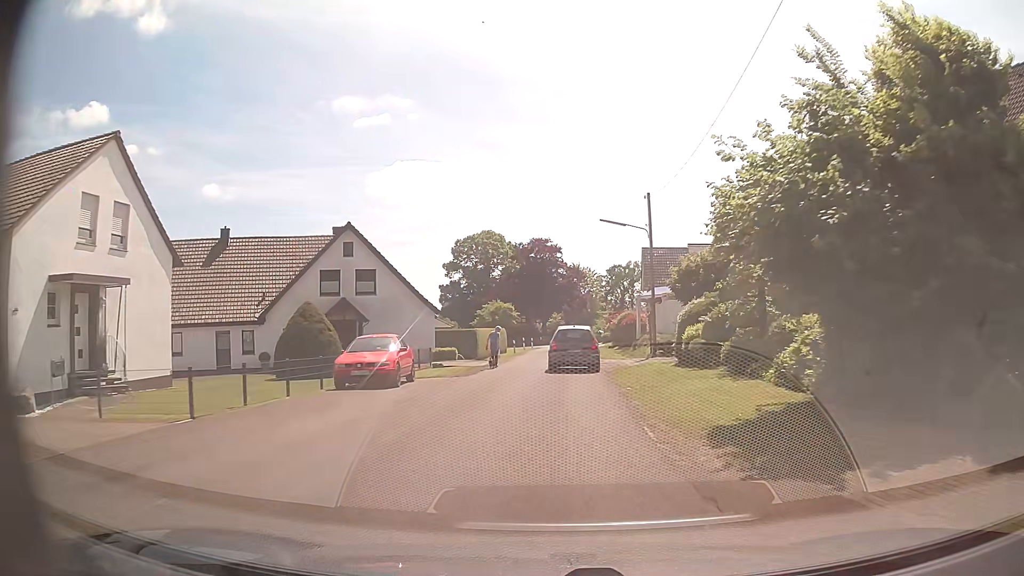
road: residential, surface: asphalt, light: Day
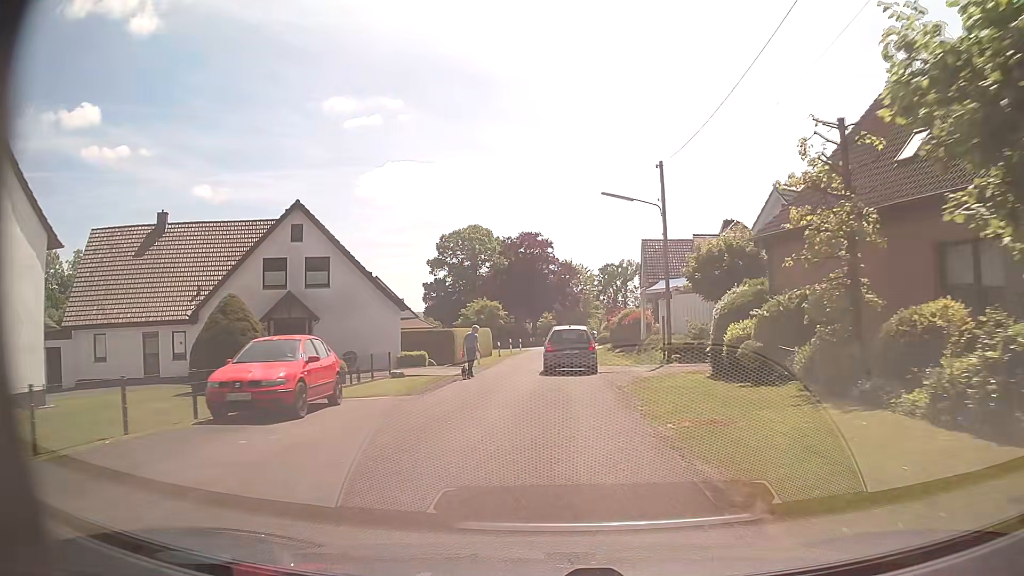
(+0.1, +6.6) m; +1°
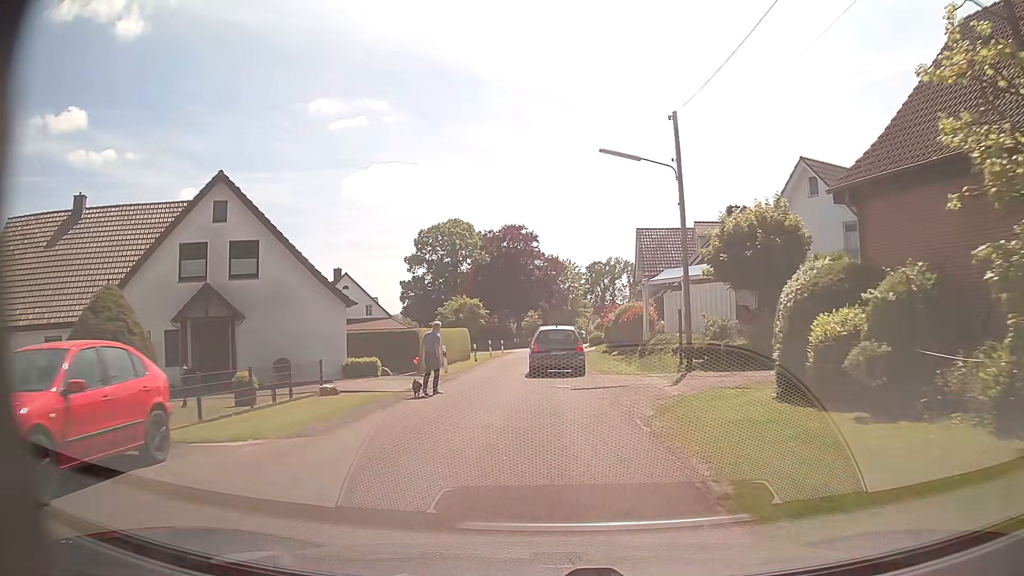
(+0.1, +6.5) m; +1°
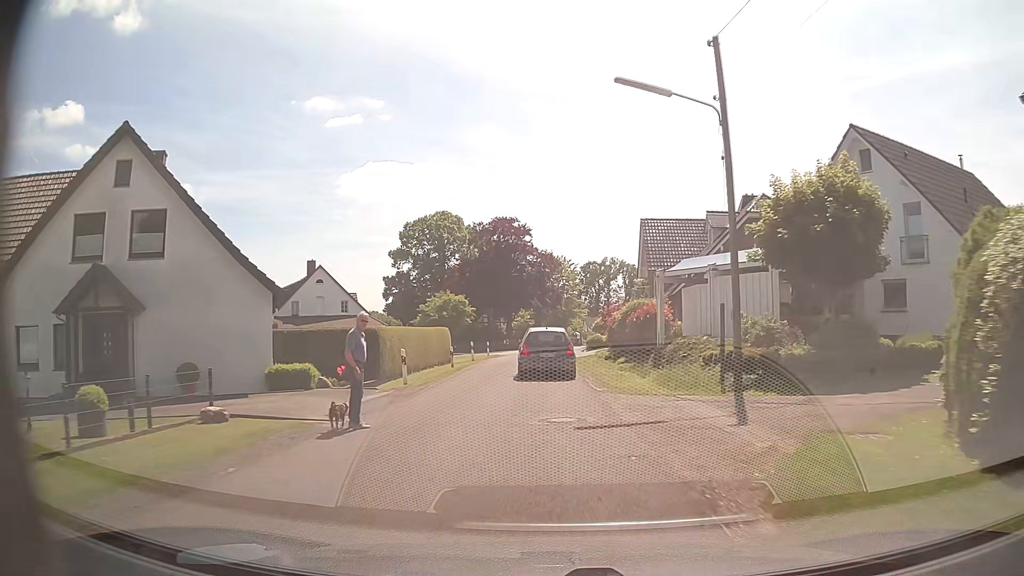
(+0.1, +6.3) m; +1°
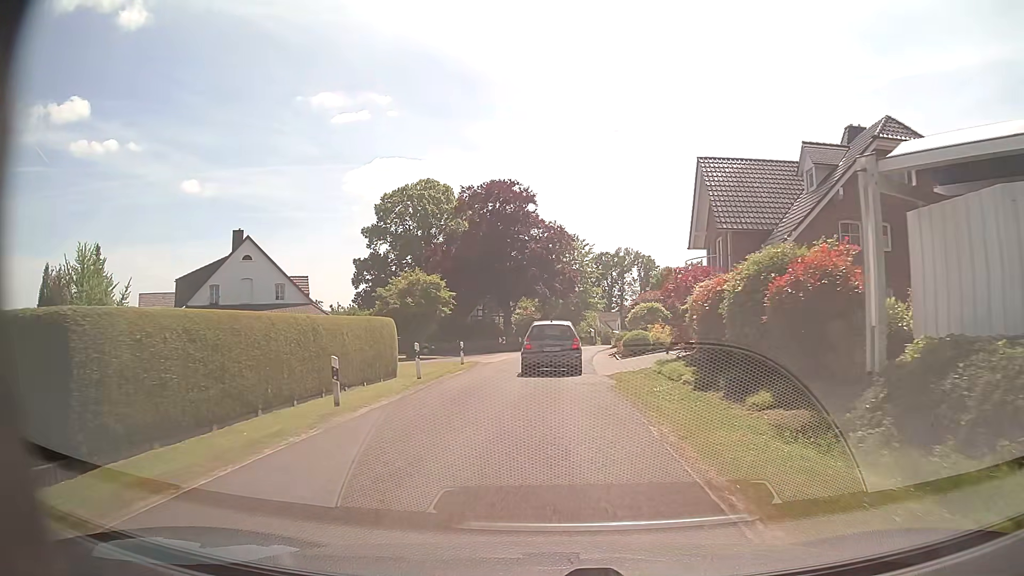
(0.0, +17.9) m; 0°
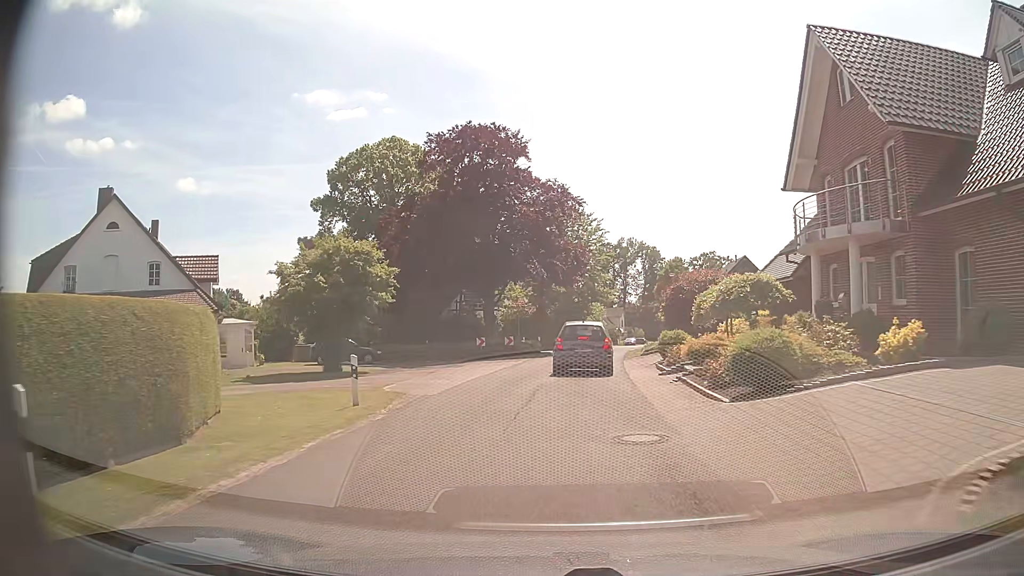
(-0.1, +16.3) m; -1°
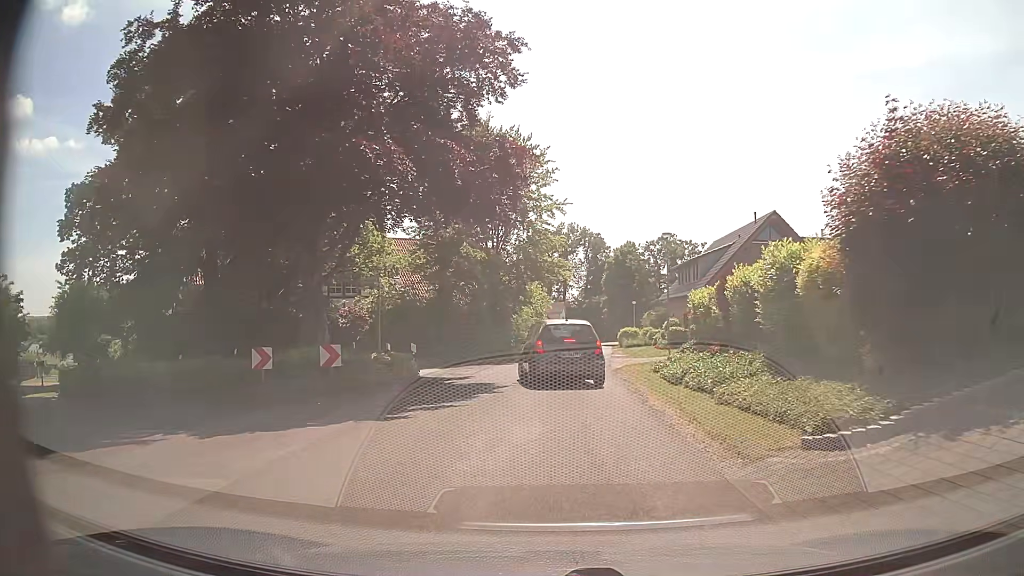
(+1.5, +24.7) m; +6°
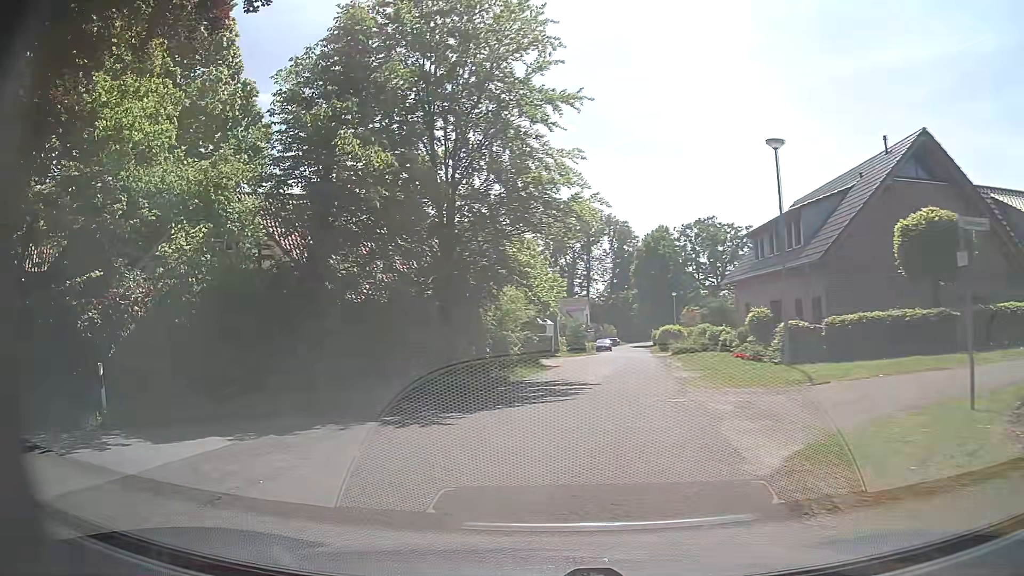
(+0.8, +17.5) m; -2°
(-5, +8) (-15, +9) (-23, +14) (-30, +21) (-36, +29) (-43, +37) (-49, +44) (-56, +52) (-62, +59) (-69, +67) m
